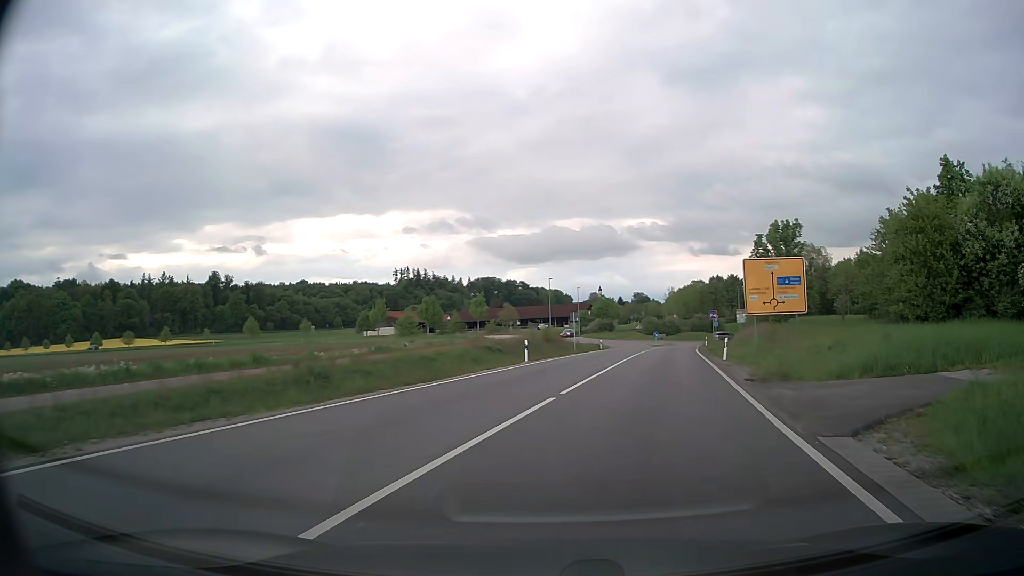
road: trunk_link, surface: asphalt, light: Day
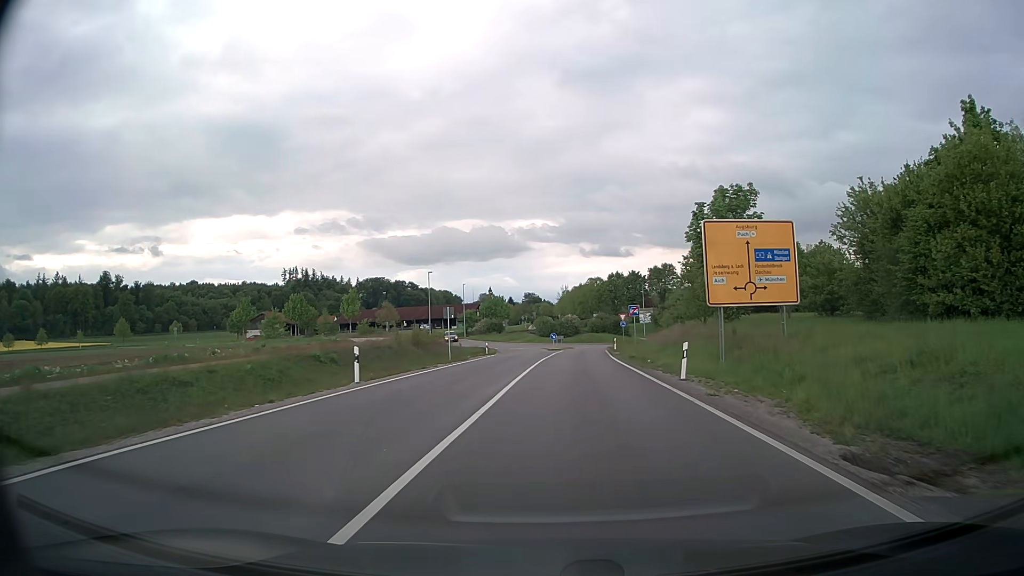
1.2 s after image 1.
(+1.2, +12.5) m; +10°
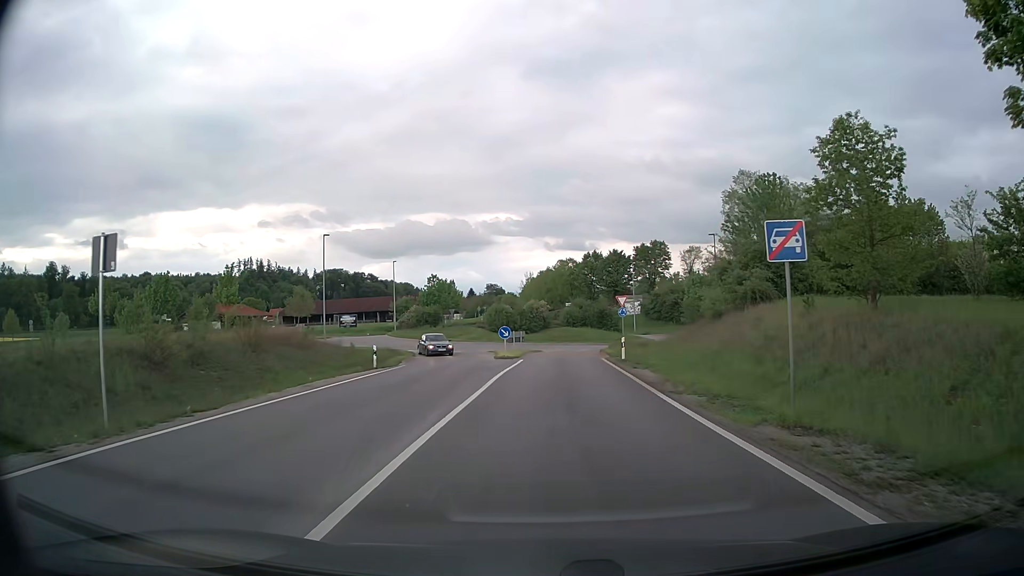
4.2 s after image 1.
(+0.9, +28.4) m; +3°
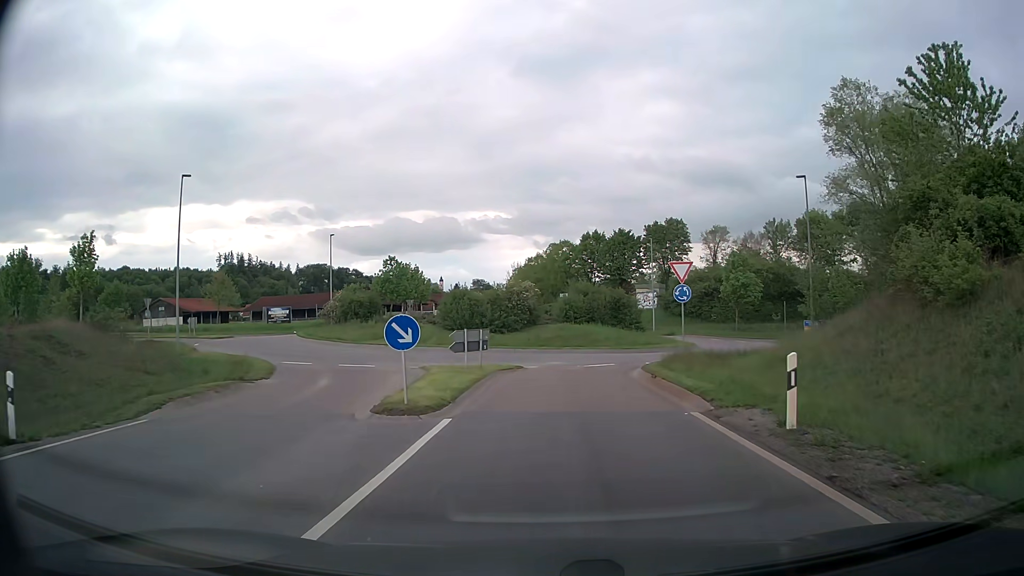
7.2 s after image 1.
(+0.3, +22.1) m; +1°
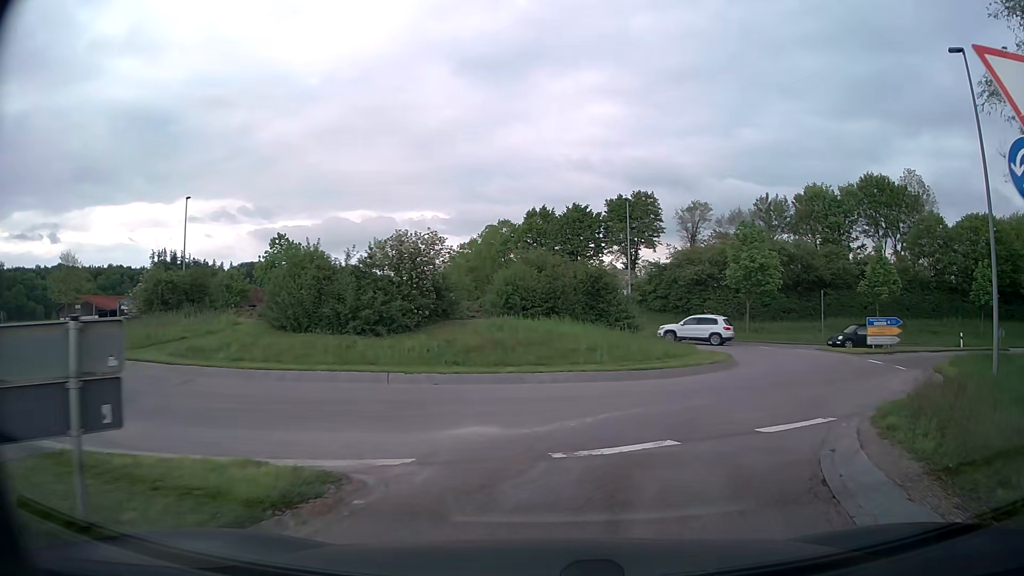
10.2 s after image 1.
(+0.3, +18.7) m; +5°
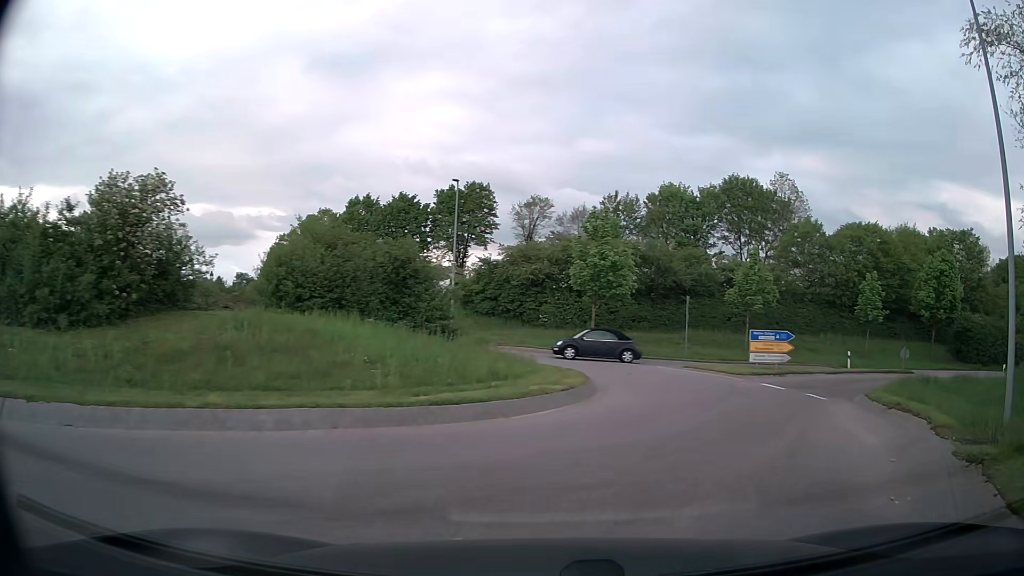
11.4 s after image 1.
(+0.7, +7.0) m; +13°
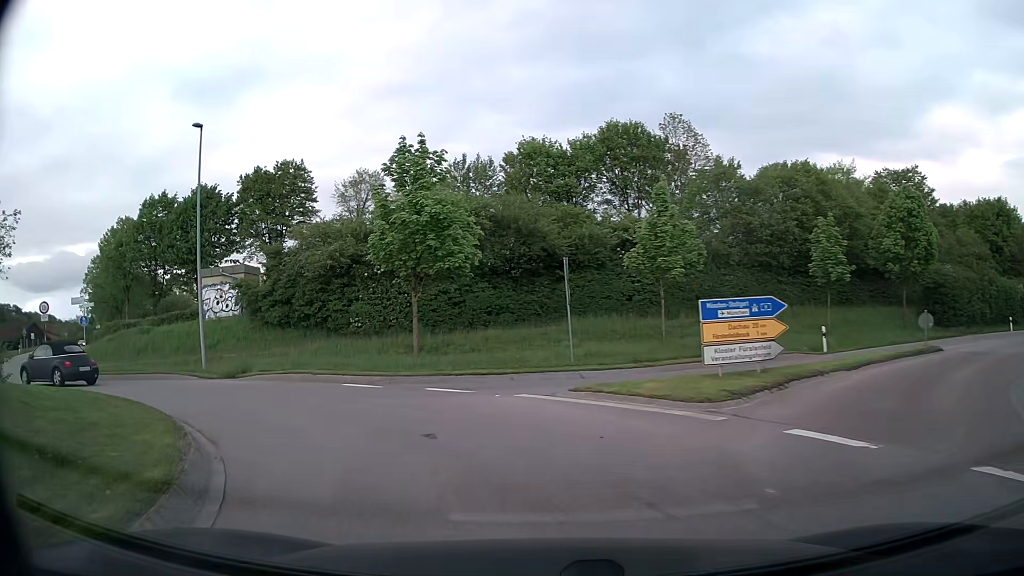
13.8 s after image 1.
(+3.1, +14.5) m; +13°
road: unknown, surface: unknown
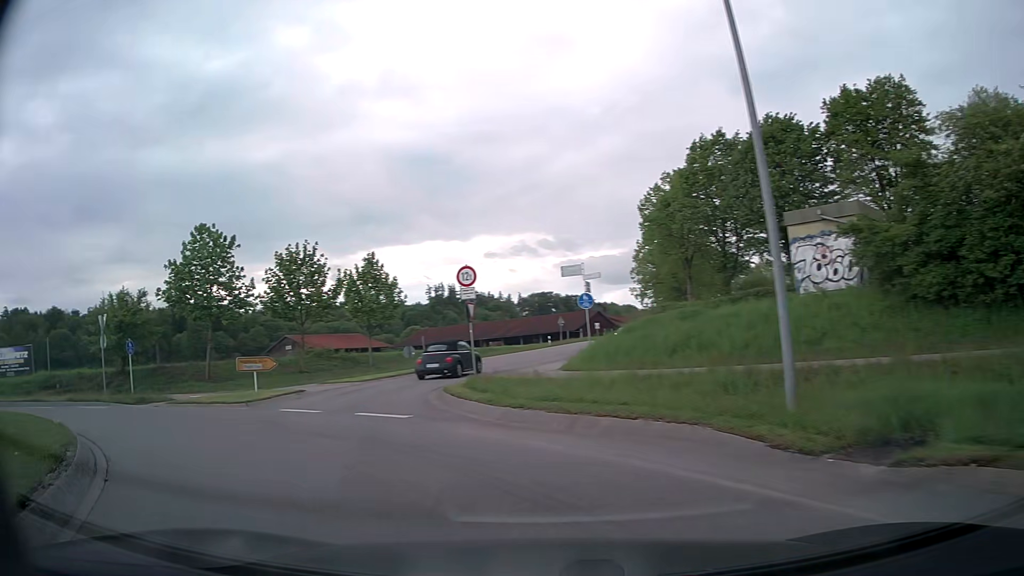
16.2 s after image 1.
(-6.0, +14.6) m; -53°
(-3, +9) (-11, +15) (-21, +16) (-31, +14) (-41, +14) (-50, +17) (-60, +20) (-69, +24) (-78, +27) (-88, +31) m
